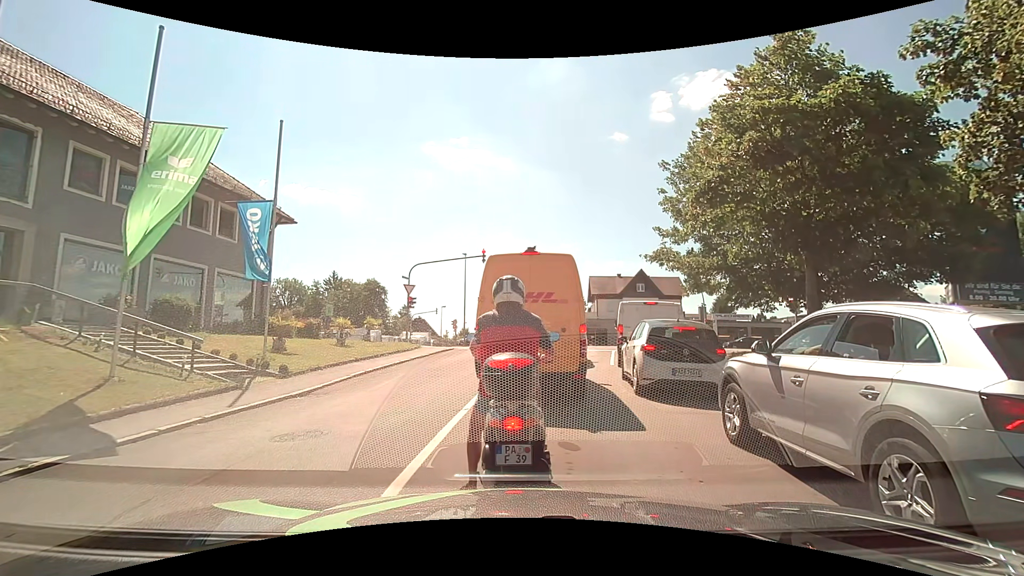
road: residential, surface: asphalt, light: Day
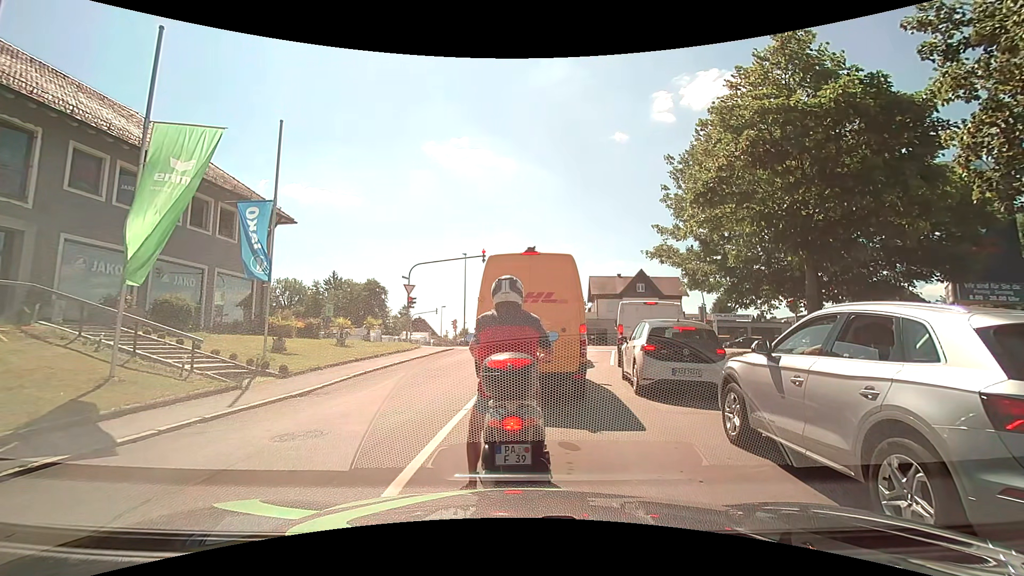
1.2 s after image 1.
(0.0, 0.0) m; 0°
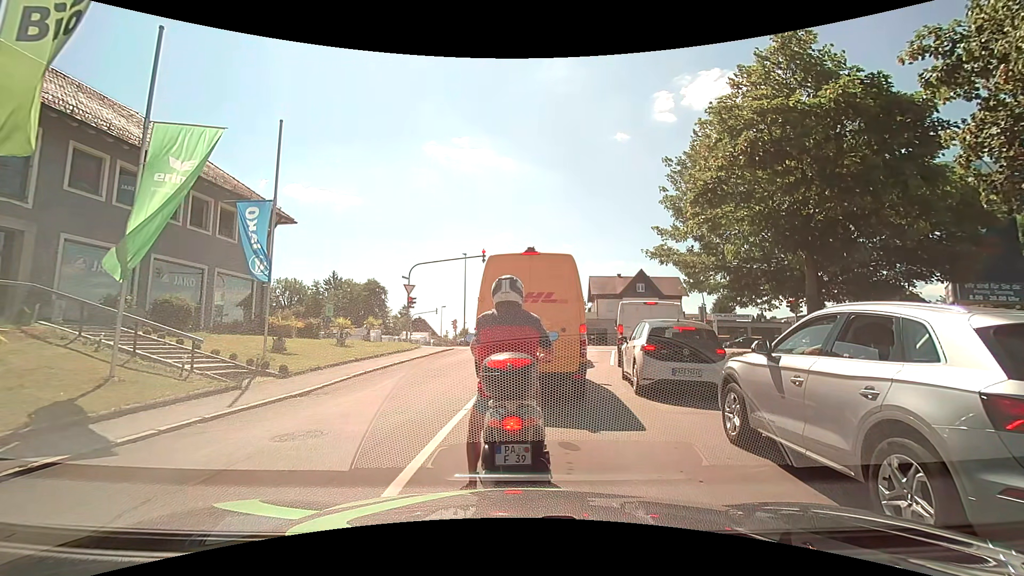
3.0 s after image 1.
(0.0, 0.0) m; 0°
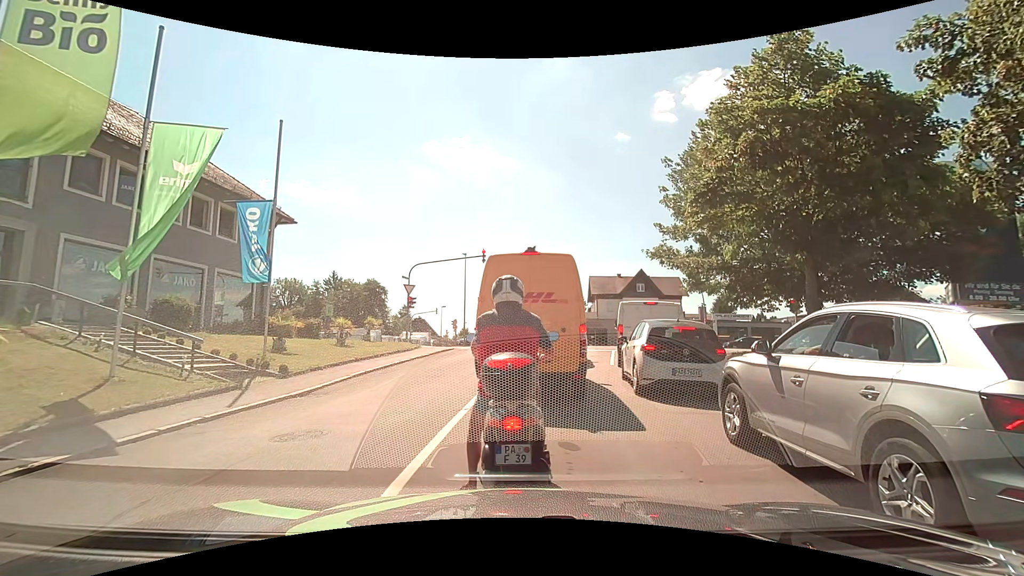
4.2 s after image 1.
(0.0, 0.0) m; 0°
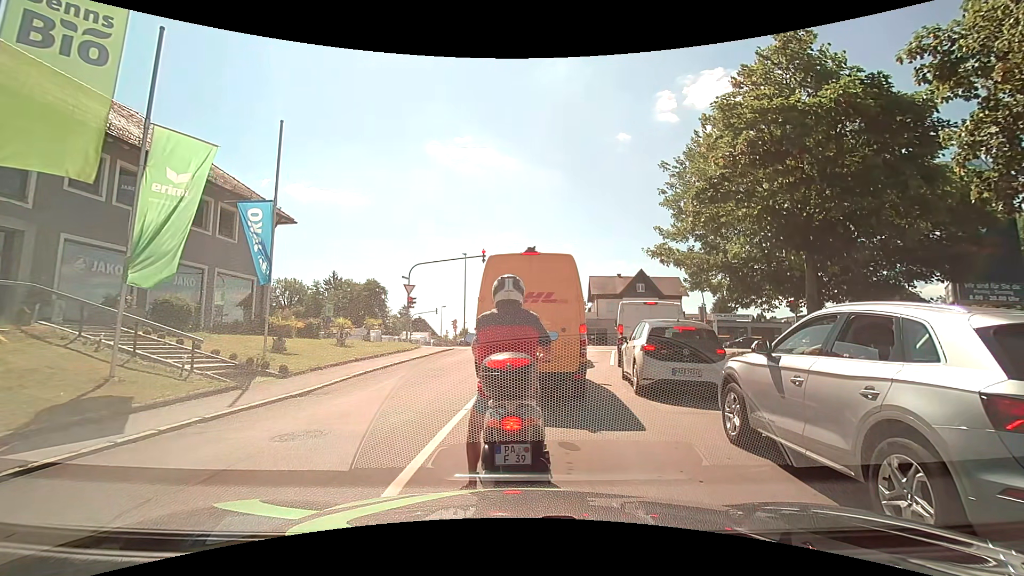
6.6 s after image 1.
(0.0, 0.0) m; 0°
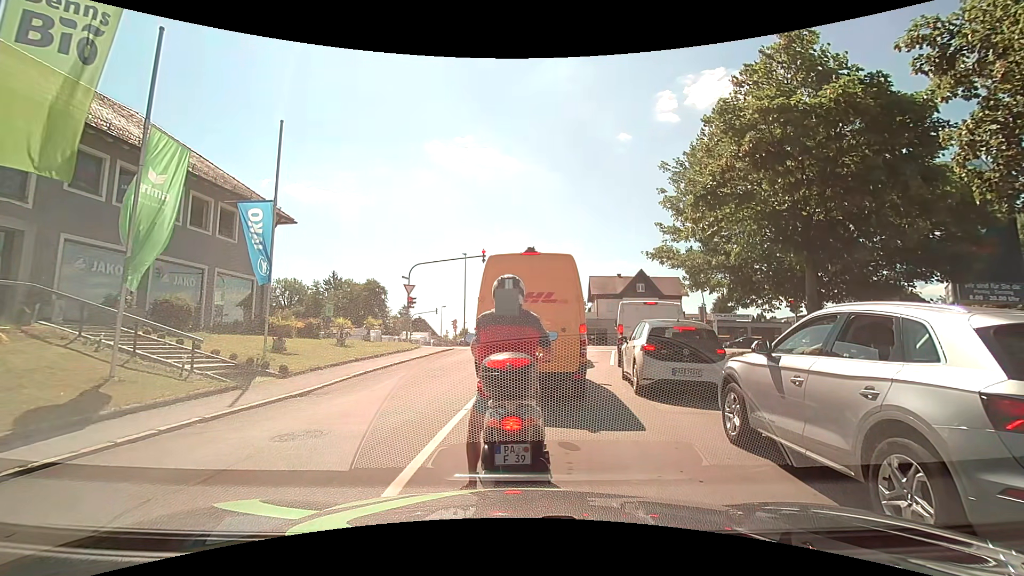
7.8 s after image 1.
(0.0, 0.0) m; 0°
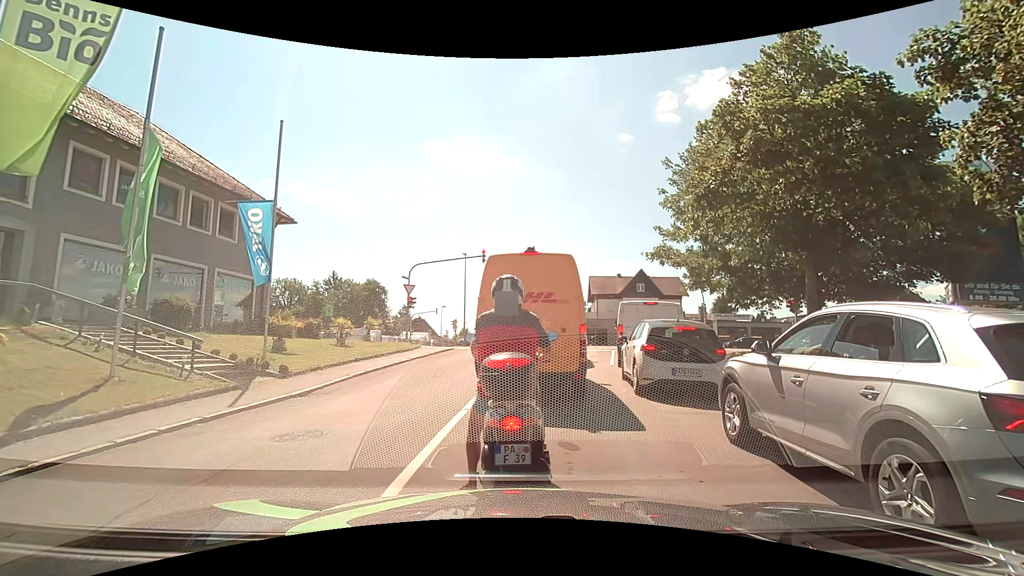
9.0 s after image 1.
(0.0, 0.0) m; 0°
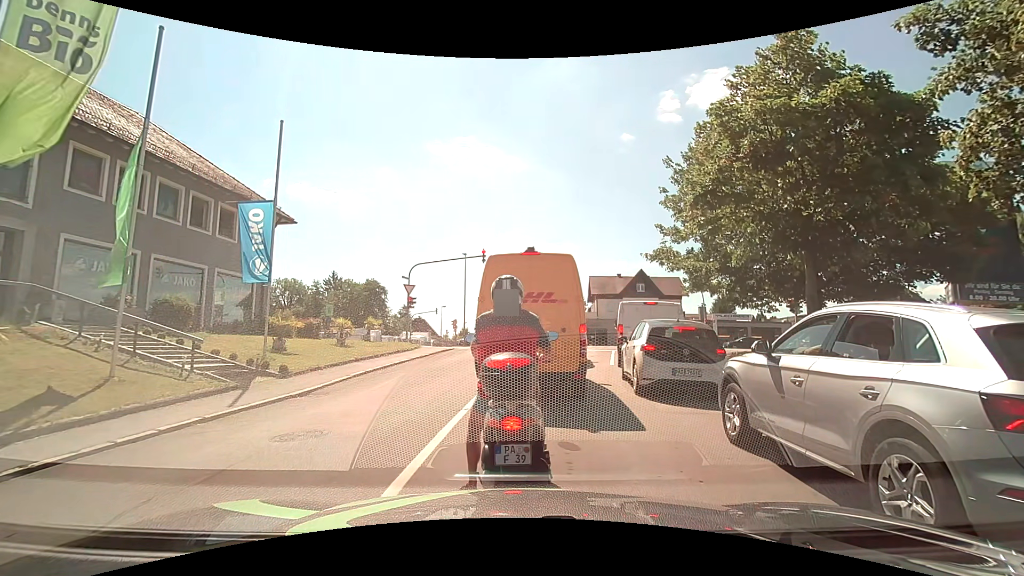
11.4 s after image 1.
(0.0, 0.0) m; 0°
(0, +10) (+2, +20) (+3, +30) (+2, +40) (-5, +47) (-14, +50) (-24, +51) (-34, +52) (-44, +54) (-54, +55) m
